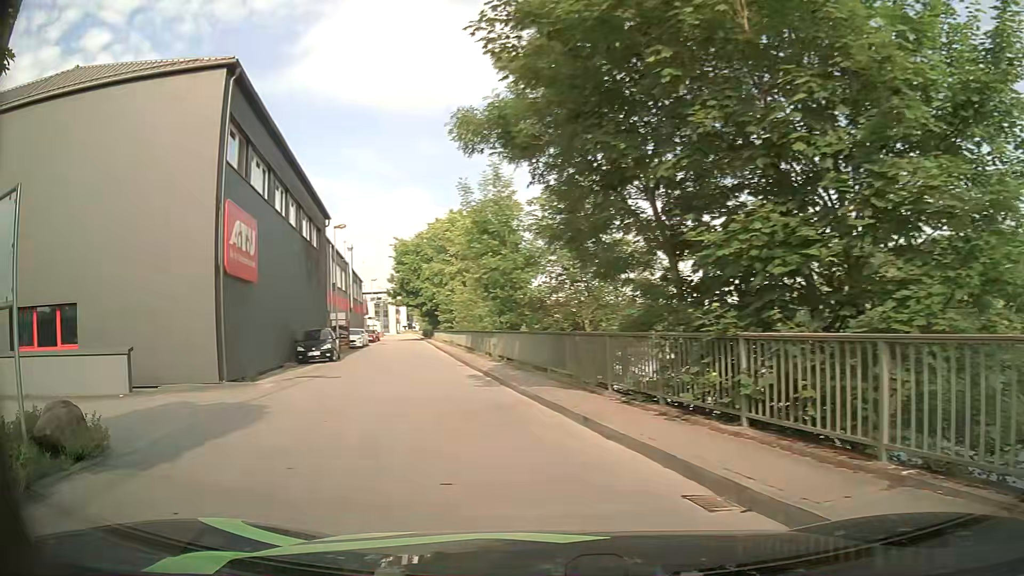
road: primary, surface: asphalt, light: Day
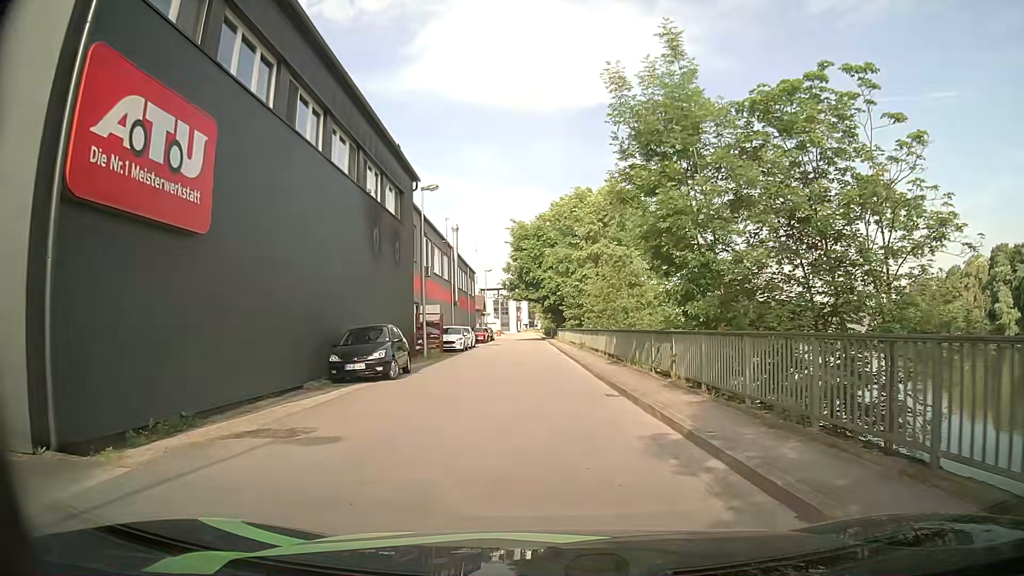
(-1.8, +11.7) m; -11°
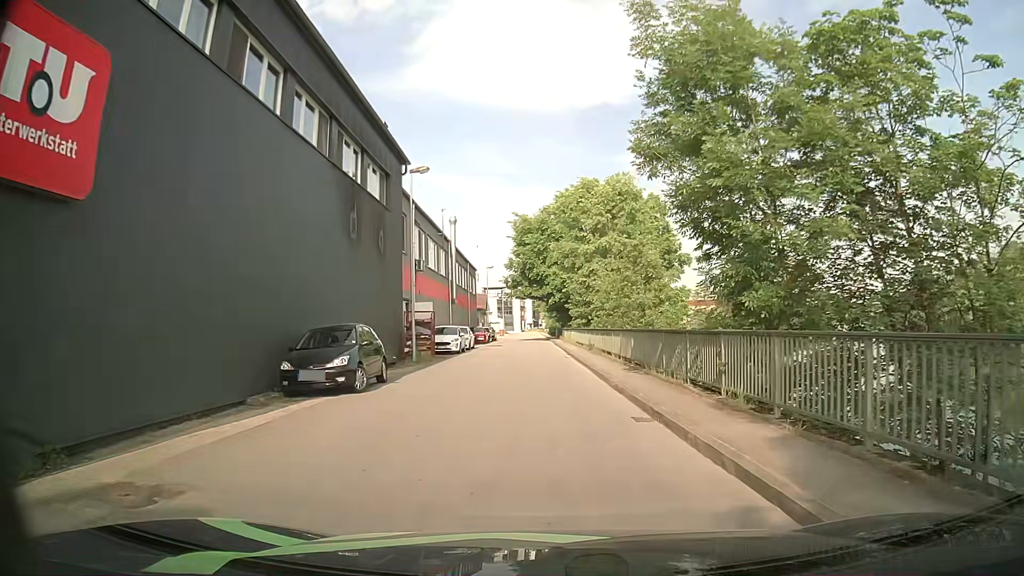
(0.0, +3.6) m; +1°
(0, +10) (-1, +20) (-1, +30) (-1, +40) (-2, +50) (-2, +60) (-2, +70) (-3, +80) (-3, +90) (-3, +100) m
